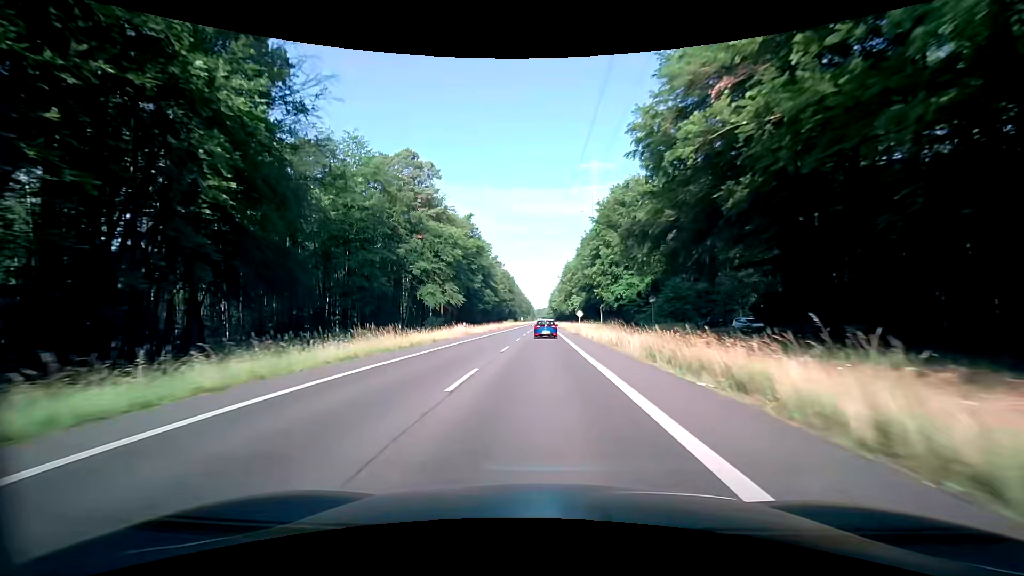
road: secondary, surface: asphalt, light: Day
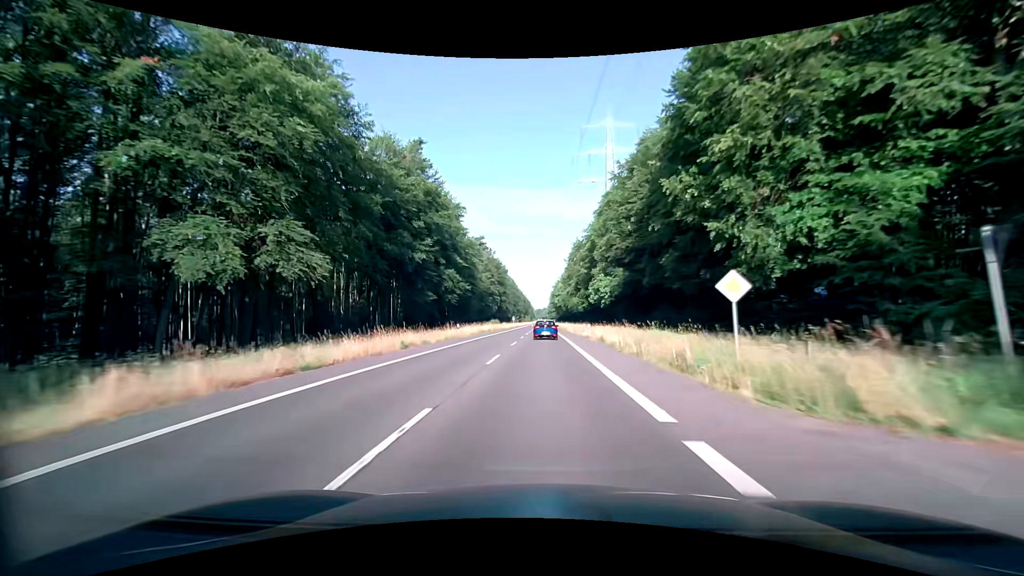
(-0.1, +53.8) m; 0°
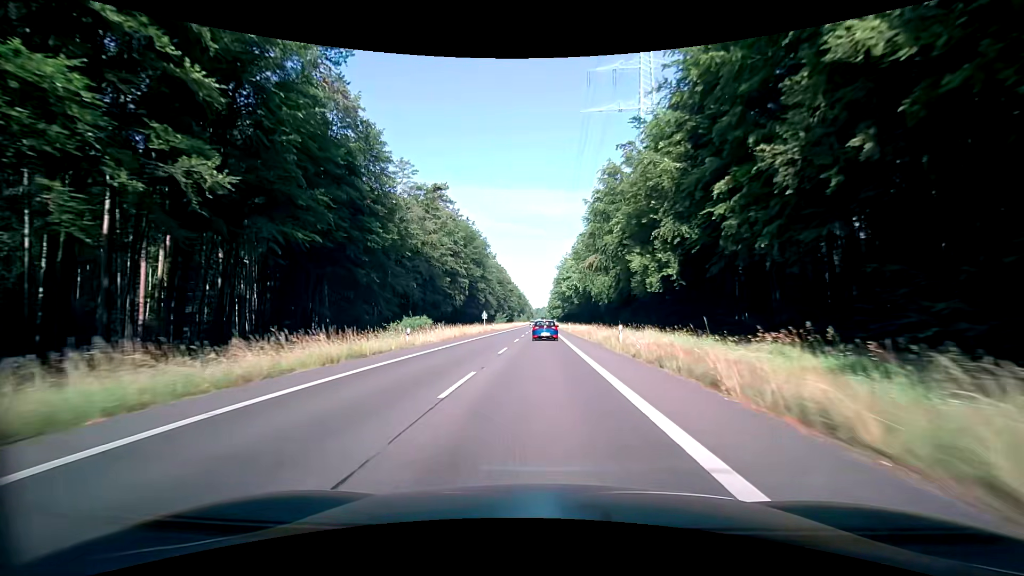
(+0.1, +66.6) m; 0°
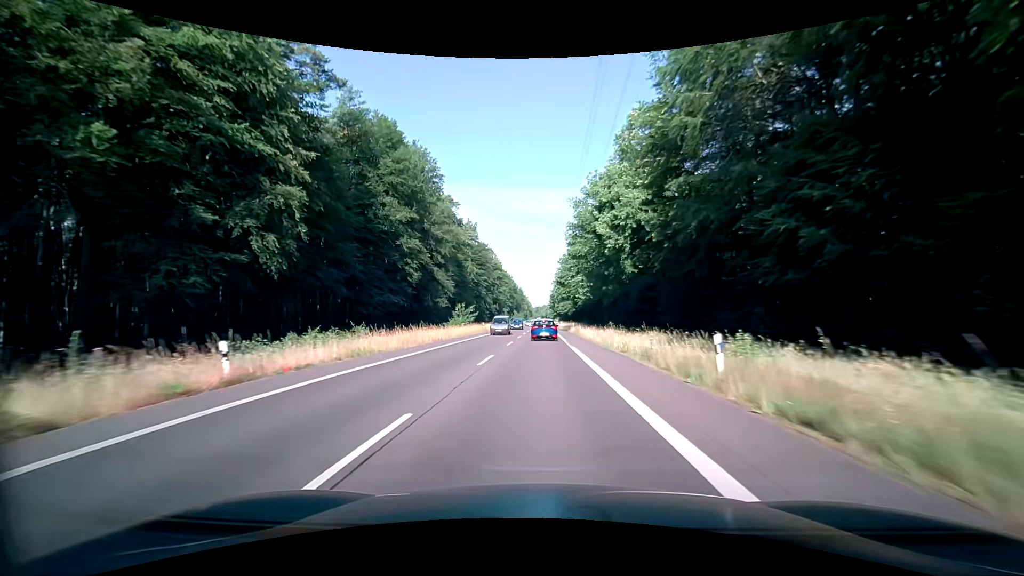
(0.0, +65.7) m; 0°
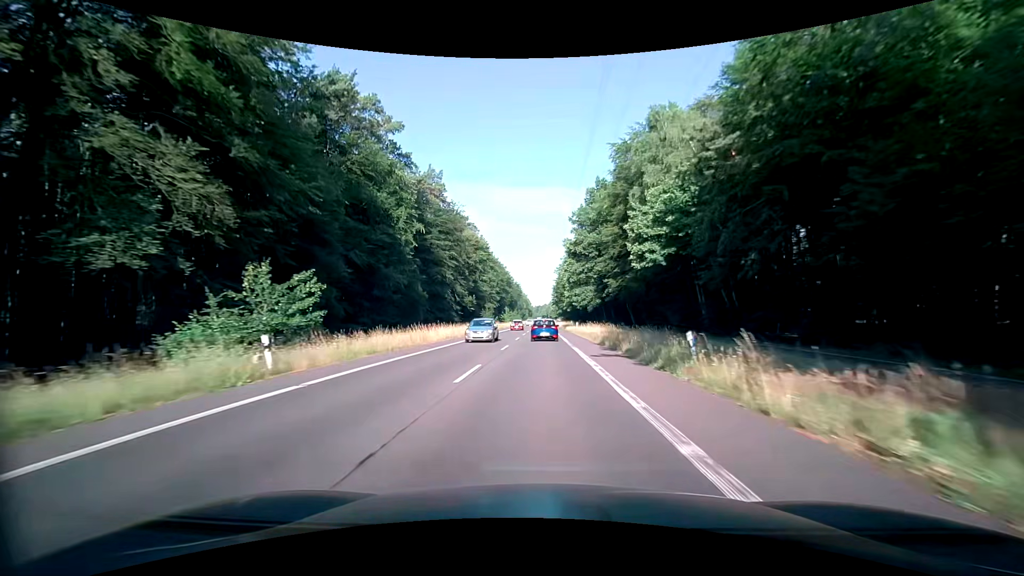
(-0.1, +52.1) m; 0°
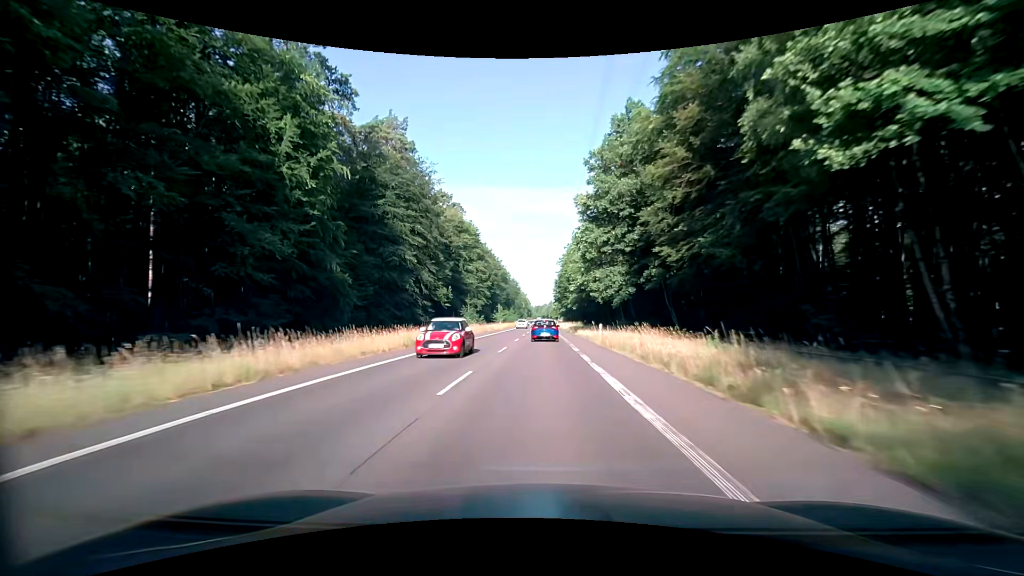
(0.0, +25.9) m; 0°
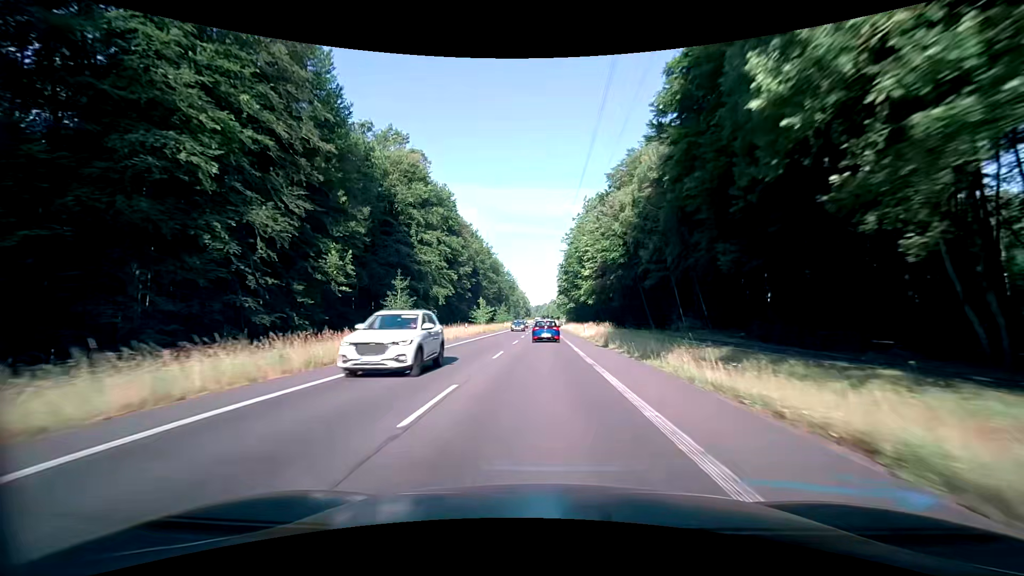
(0.0, +38.7) m; 0°
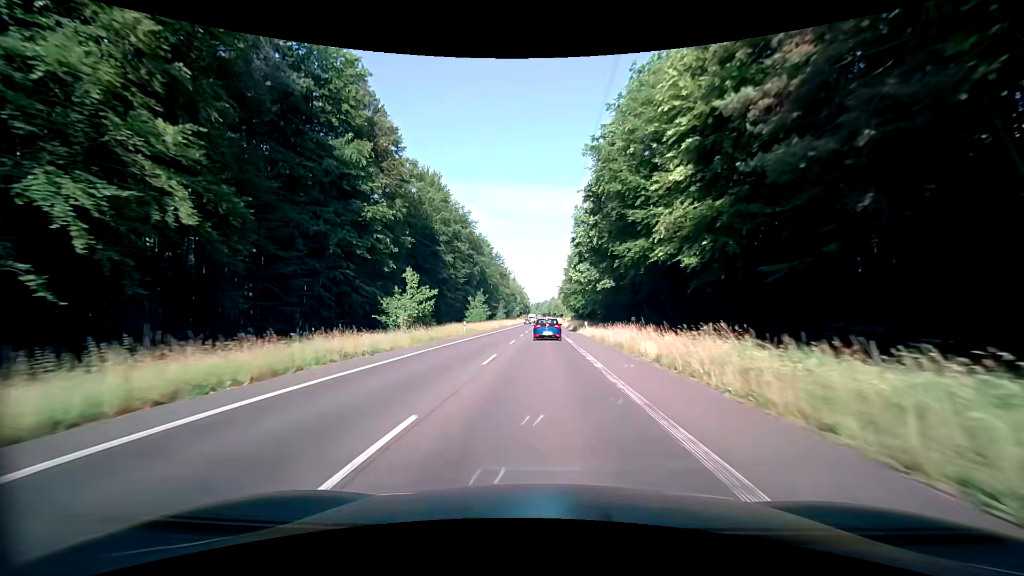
(+0.1, +51.4) m; 0°
(0, +10) (0, +20) (0, +30) (0, +40) (0, +50) (0, +60) (0, +70) (0, +80) (0, +90) (0, +100) m
